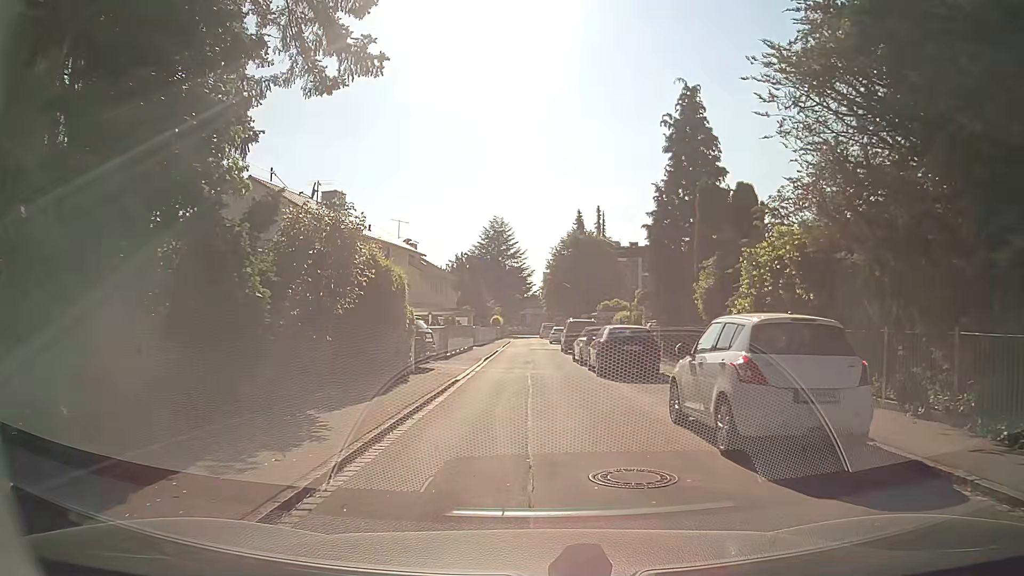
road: residential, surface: asphalt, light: Day
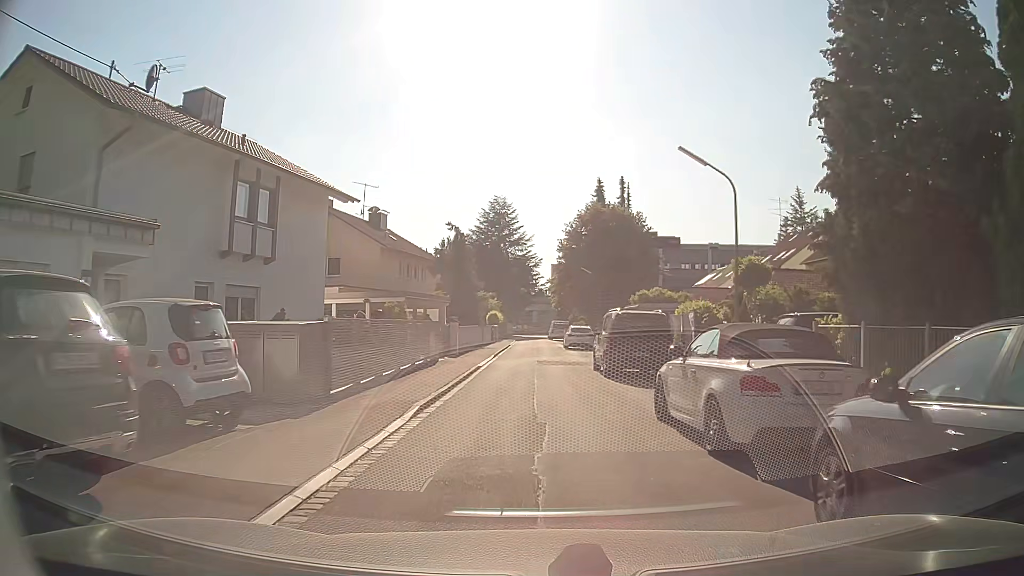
(-0.5, +17.2) m; -2°
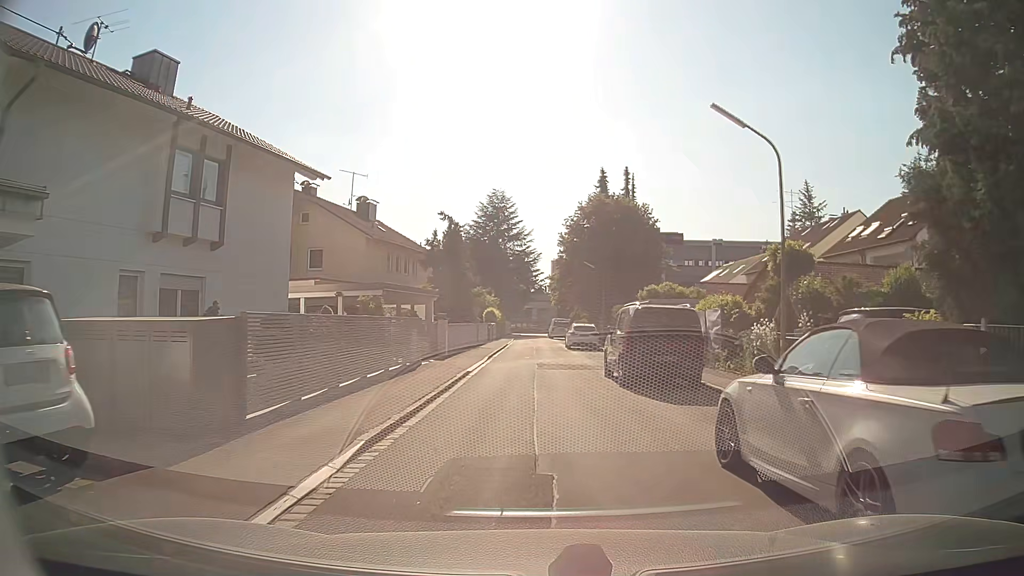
(0.0, +3.4) m; 0°
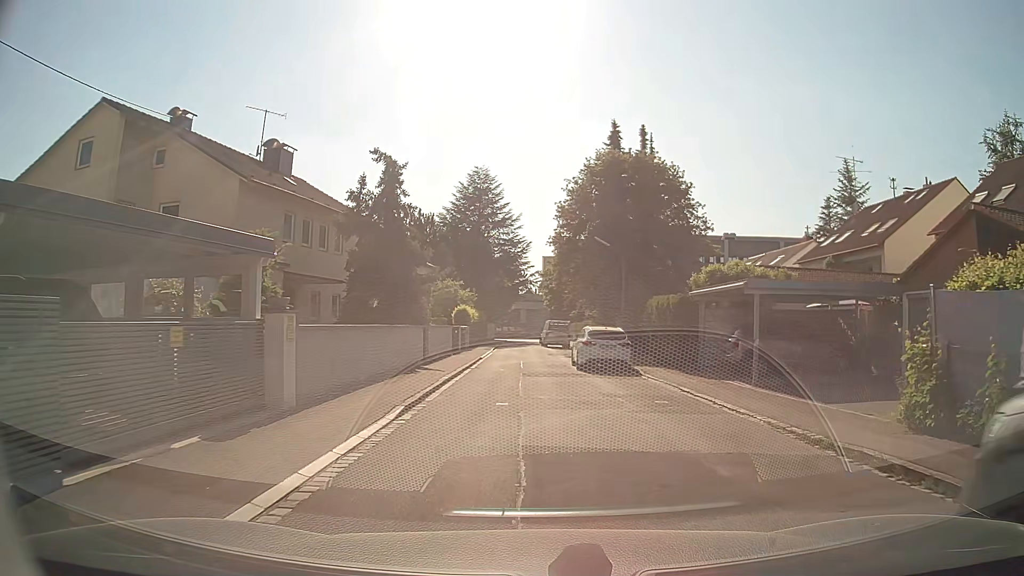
(+0.2, +15.7) m; +1°
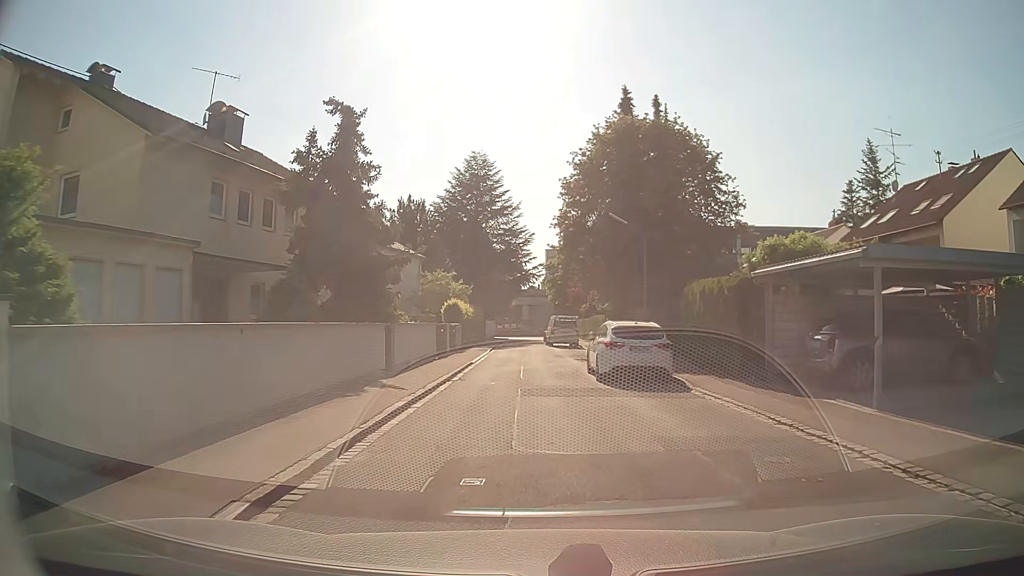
(+0.1, +6.2) m; +1°
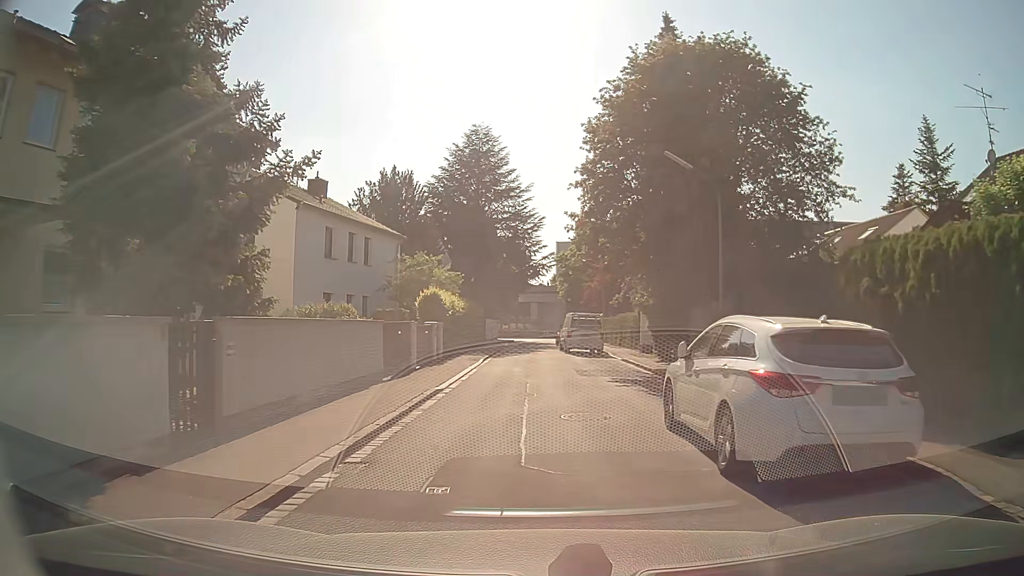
(-0.1, +10.6) m; -1°
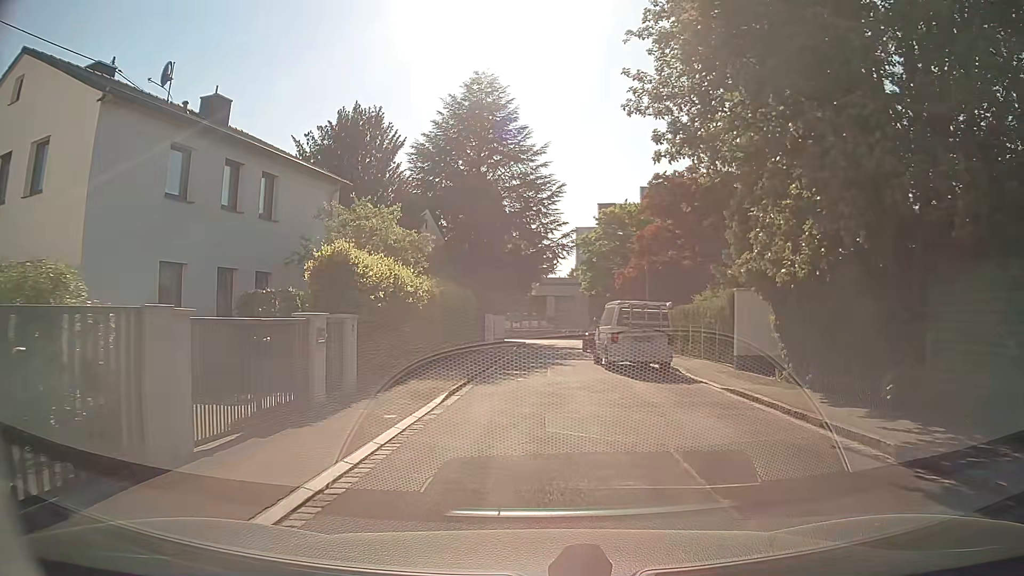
(0.0, +13.8) m; -2°
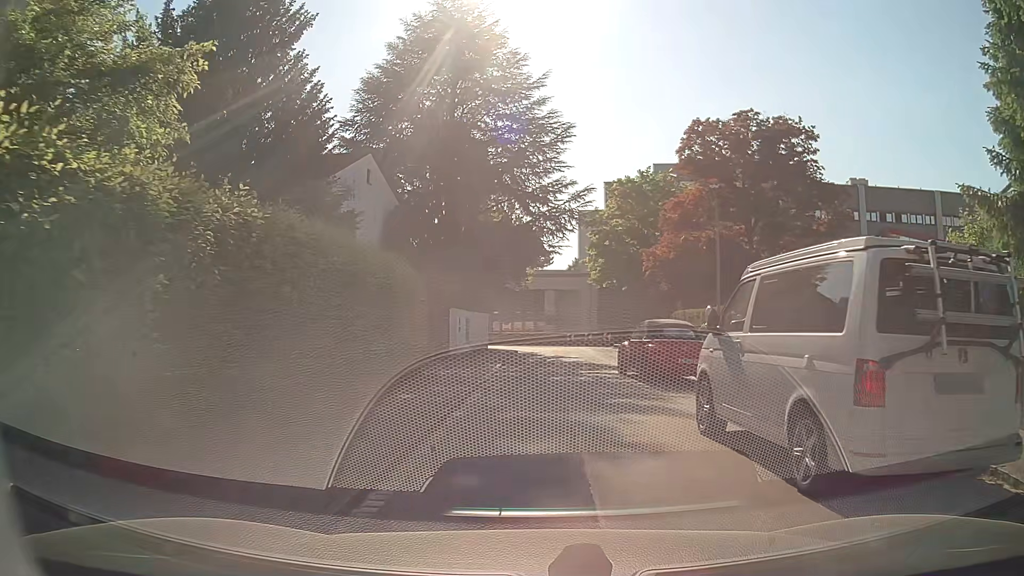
(0.0, +14.5) m; 0°
